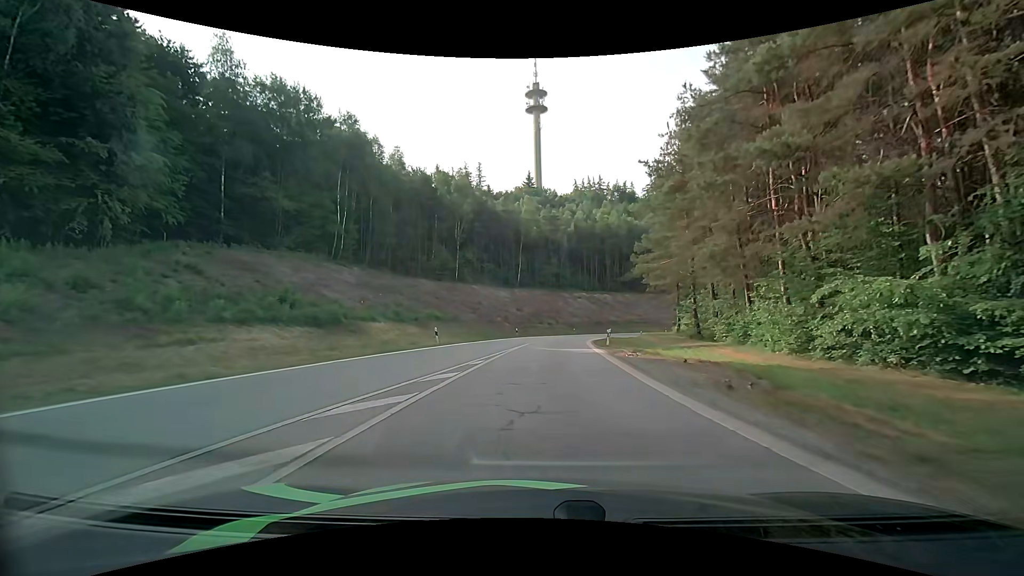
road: motorway_link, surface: asphalt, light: Day
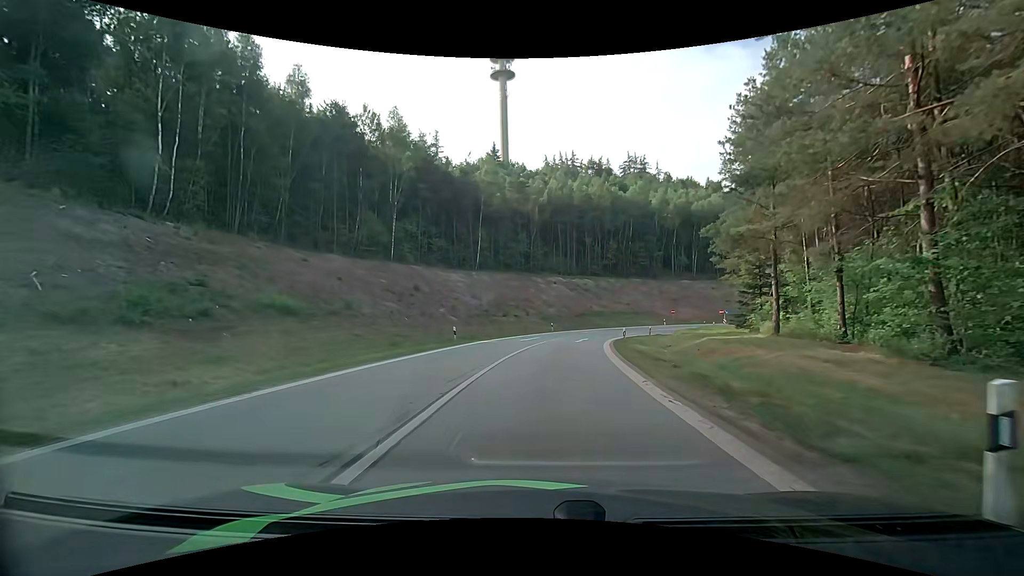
(+0.5, +25.3) m; +3°
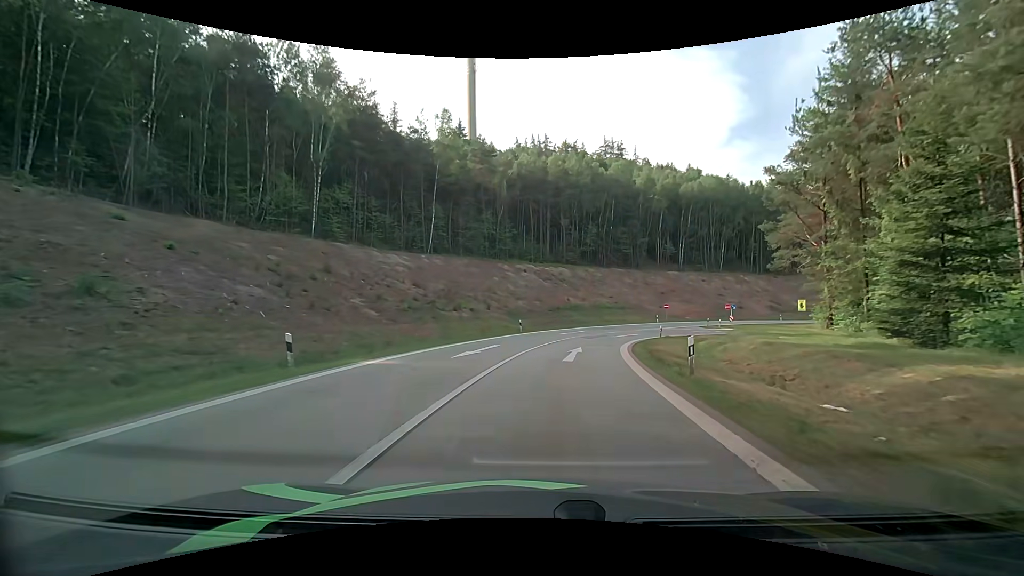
(+0.4, +16.7) m; +3°
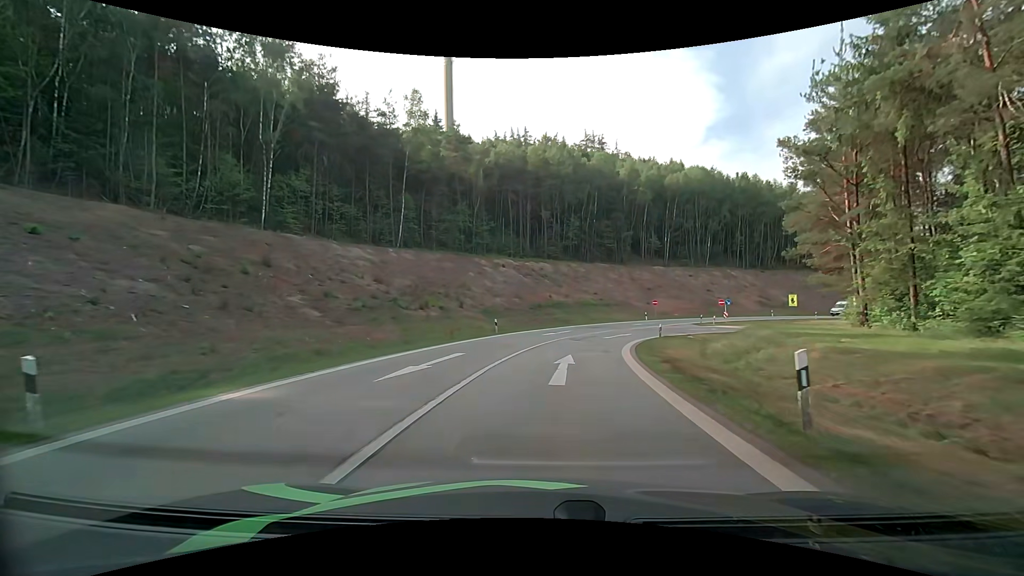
(+0.1, +5.8) m; +2°
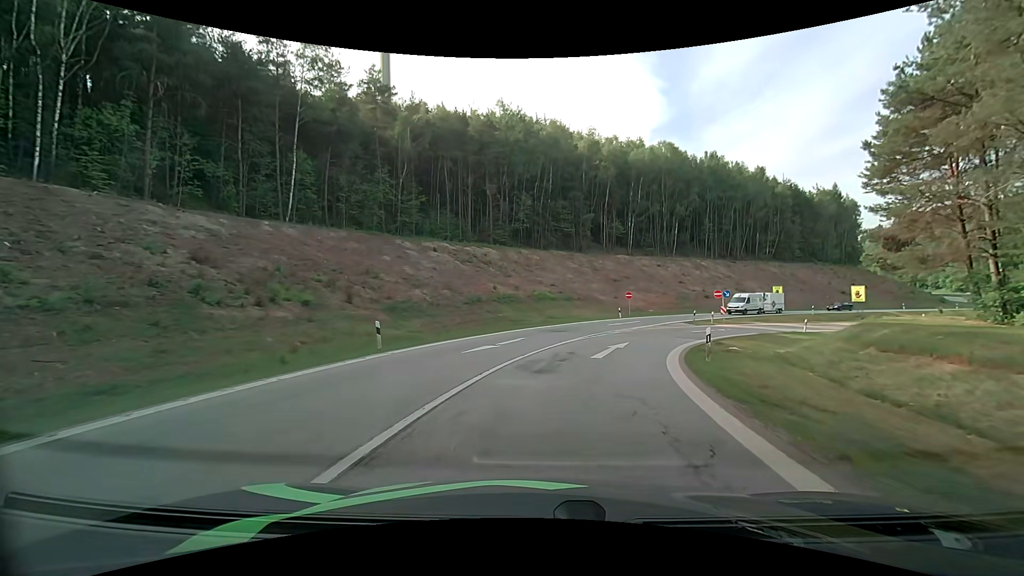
(+0.8, +16.4) m; +6°
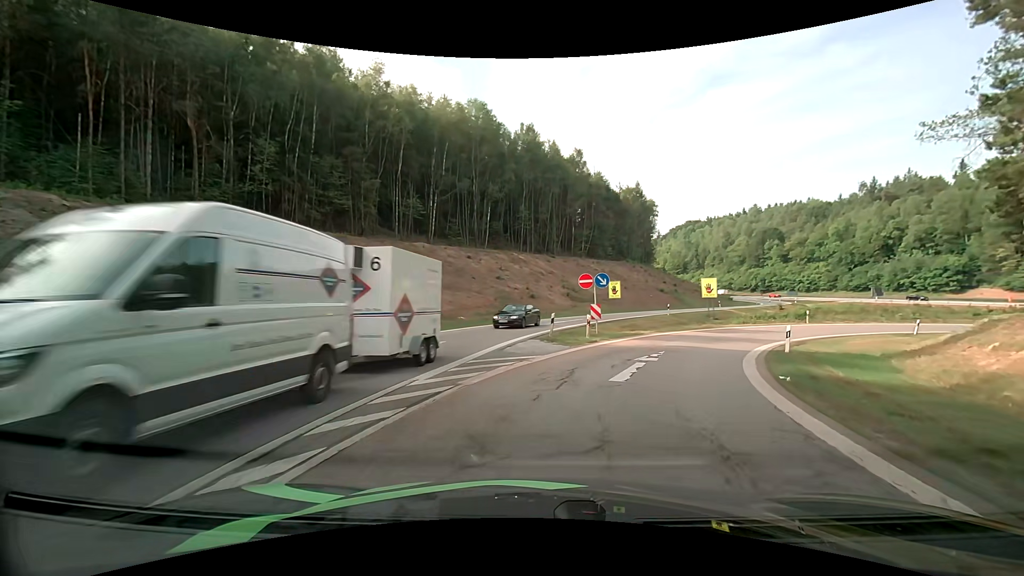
(+4.1, +25.4) m; +22°
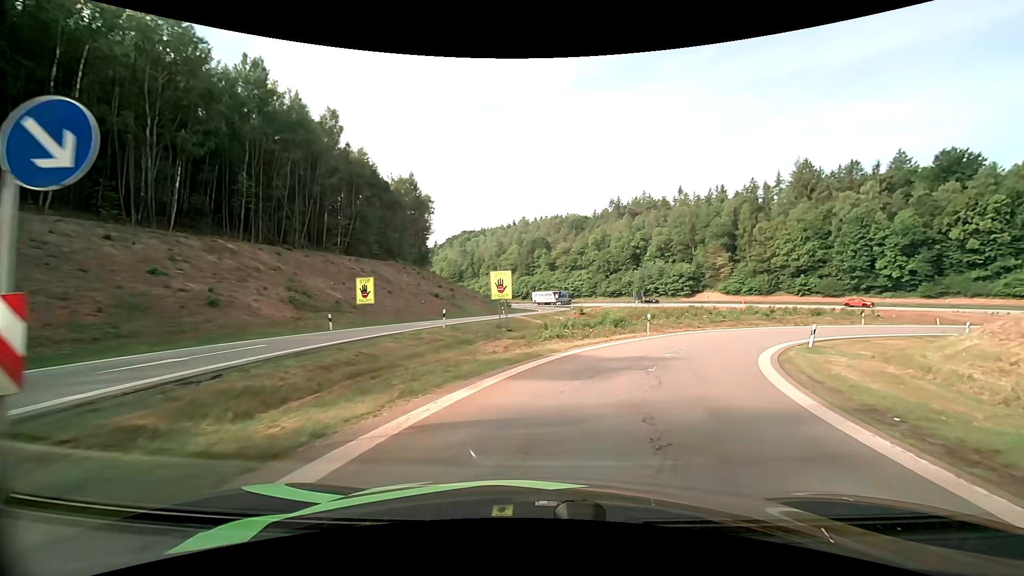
(+4.1, +20.2) m; +24°
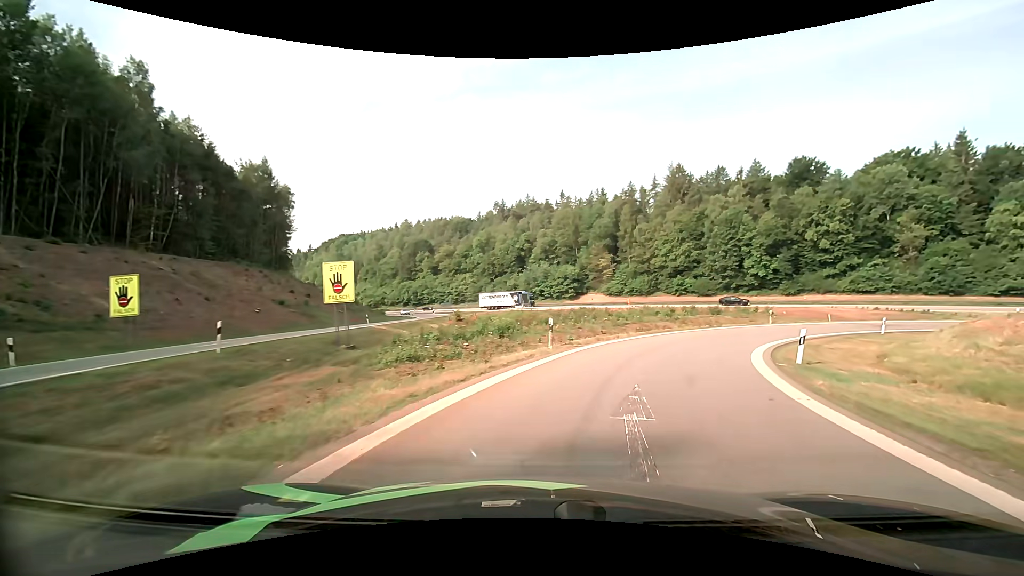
(+1.3, +10.1) m; +14°
